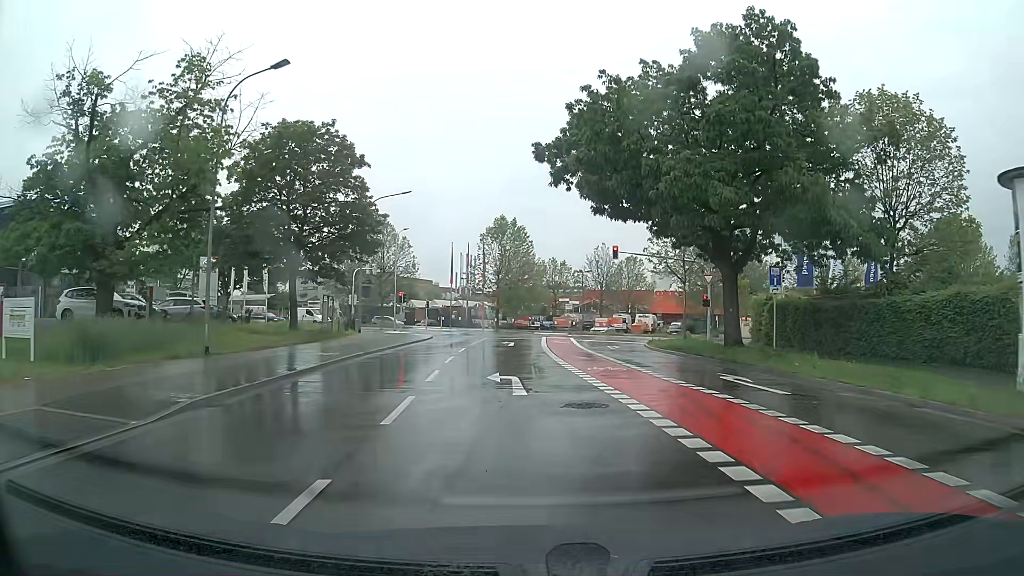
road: unclassified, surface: asphalt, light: Day
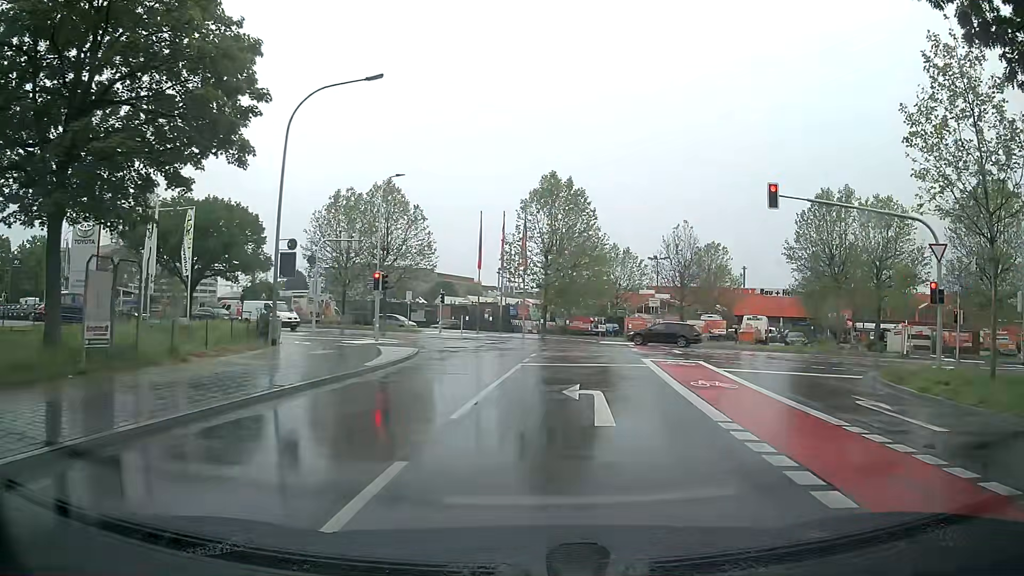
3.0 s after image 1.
(-1.2, +23.0) m; -4°
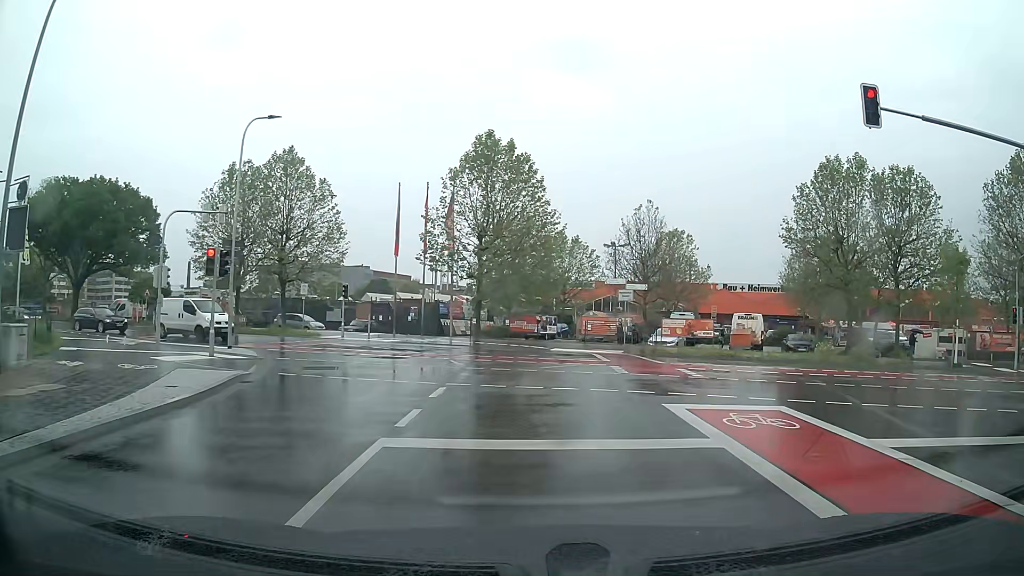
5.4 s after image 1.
(+0.5, +11.2) m; +5°
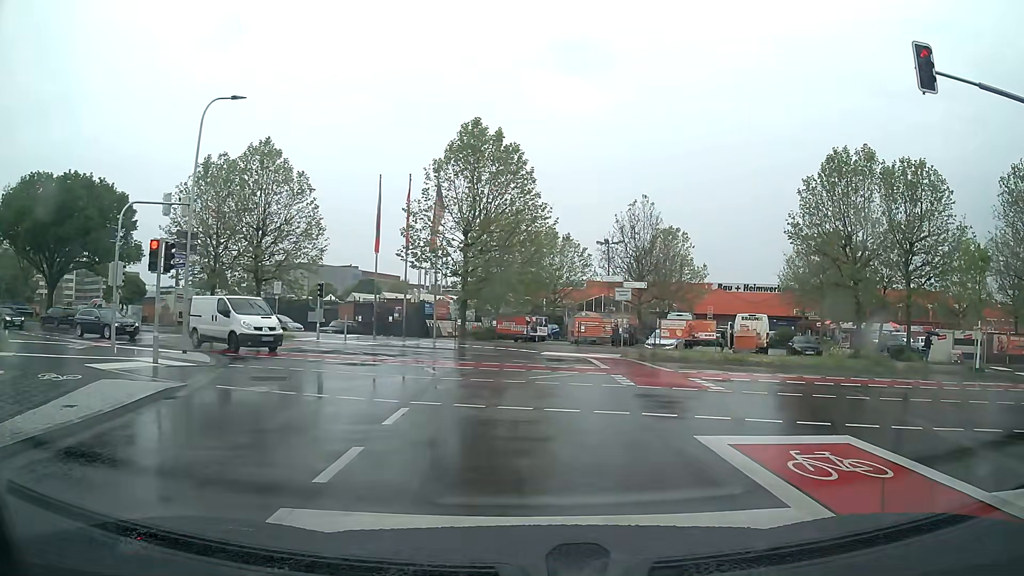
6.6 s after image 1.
(0.0, +2.6) m; +3°
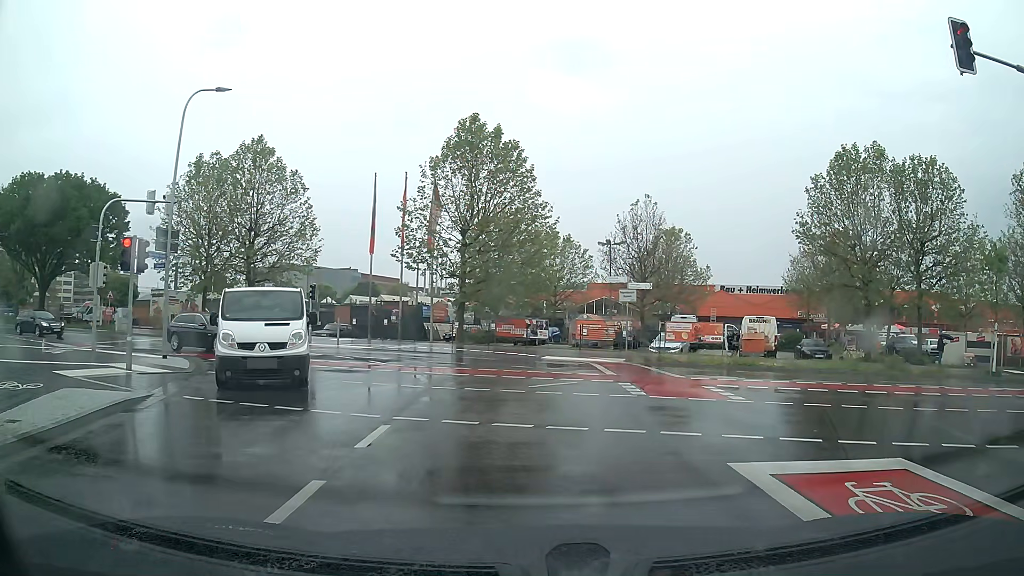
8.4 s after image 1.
(0.0, +1.2) m; 0°
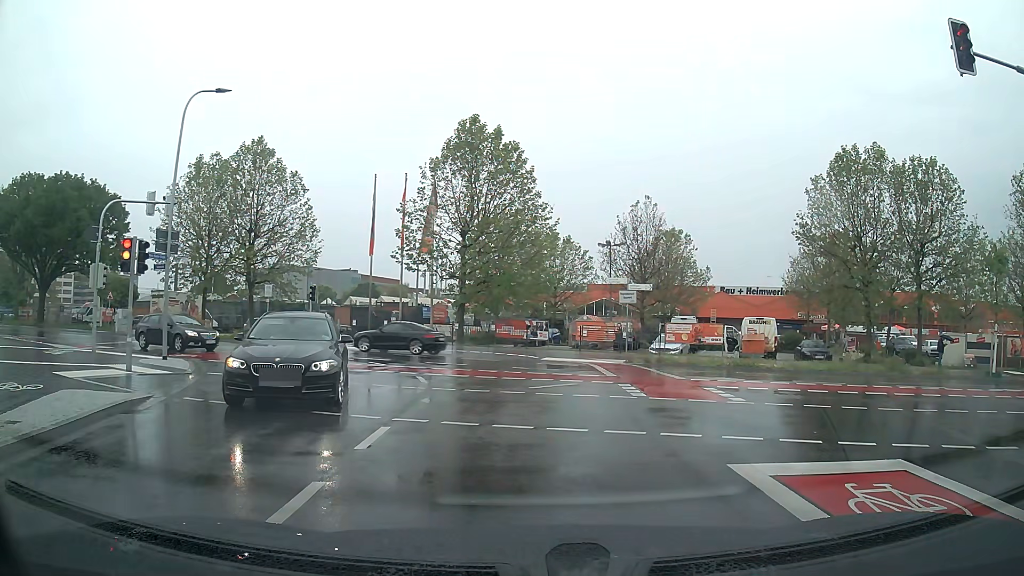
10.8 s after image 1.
(0.0, +0.1) m; 0°
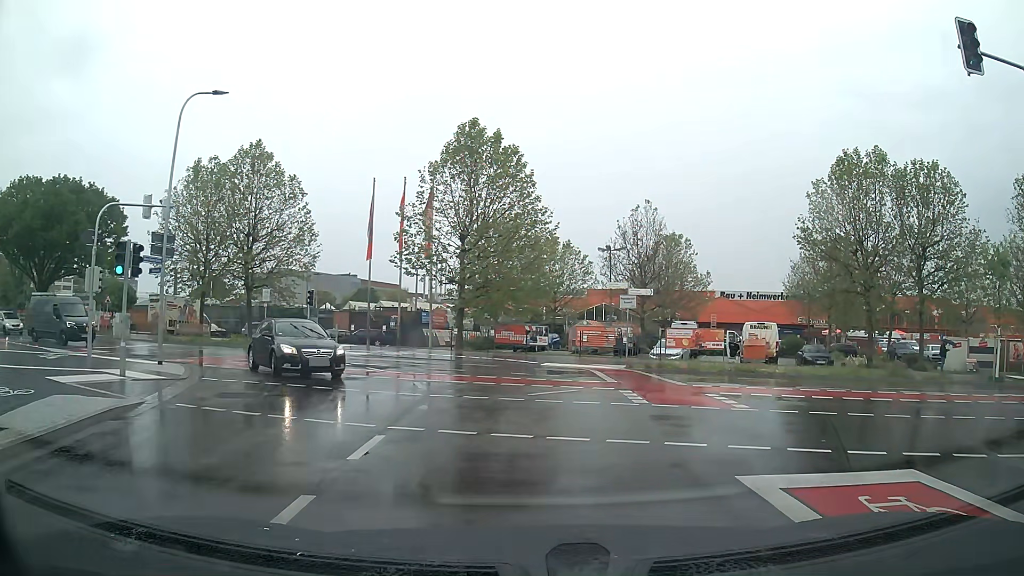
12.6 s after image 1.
(0.0, +0.3) m; 0°
